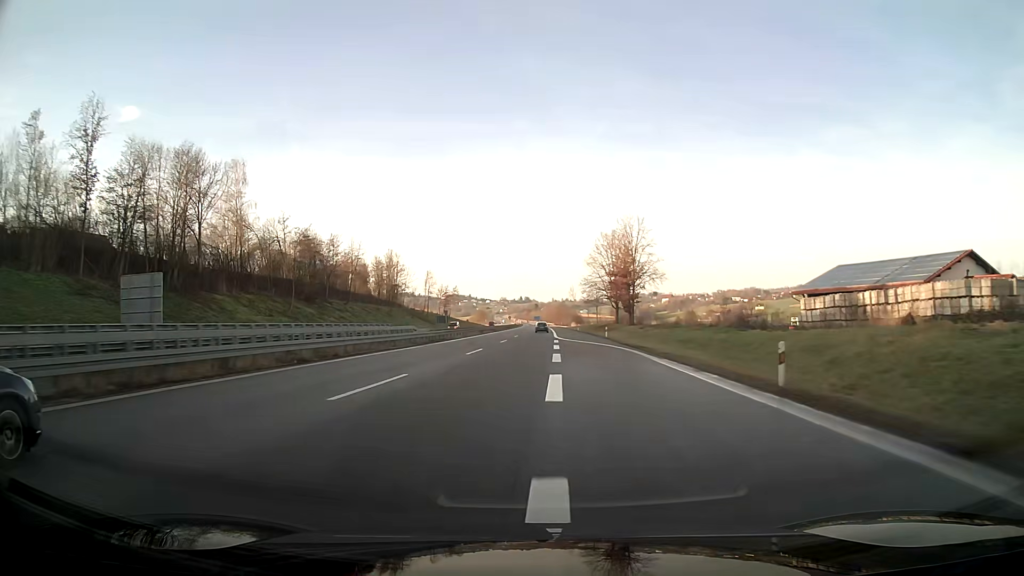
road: motorway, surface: asphalt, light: Day
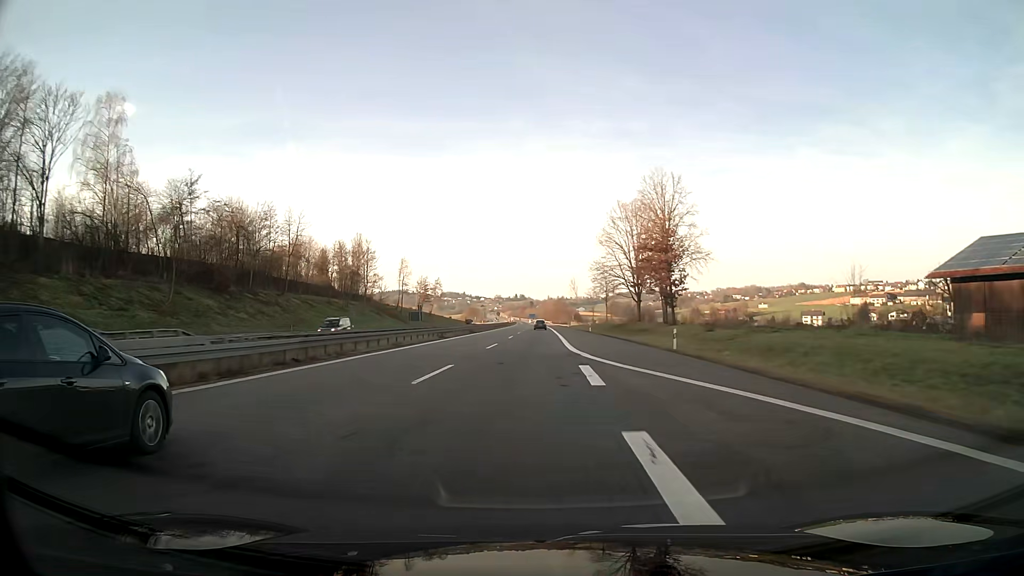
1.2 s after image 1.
(0.0, +33.3) m; 0°
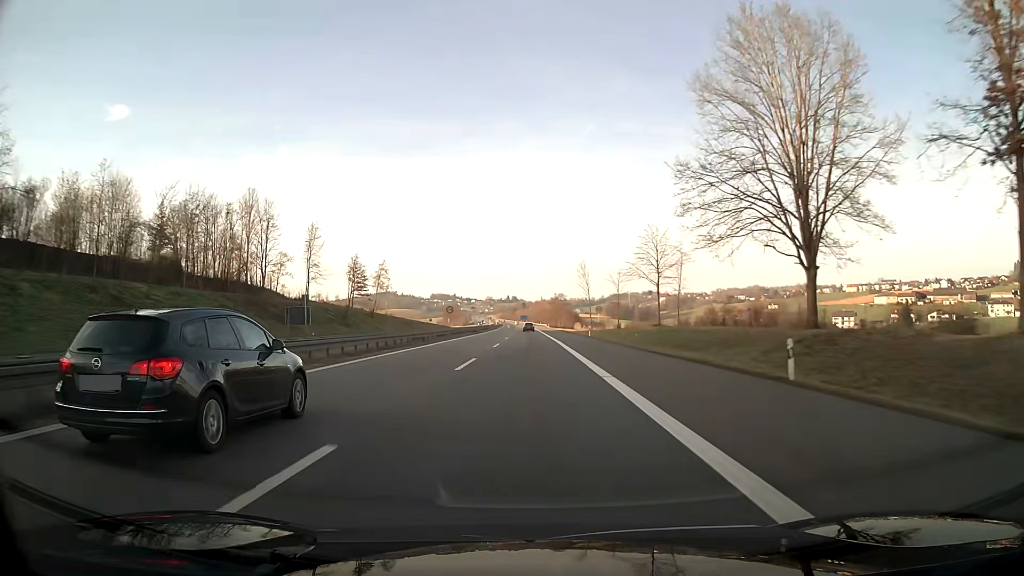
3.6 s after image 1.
(+0.5, +66.8) m; 0°
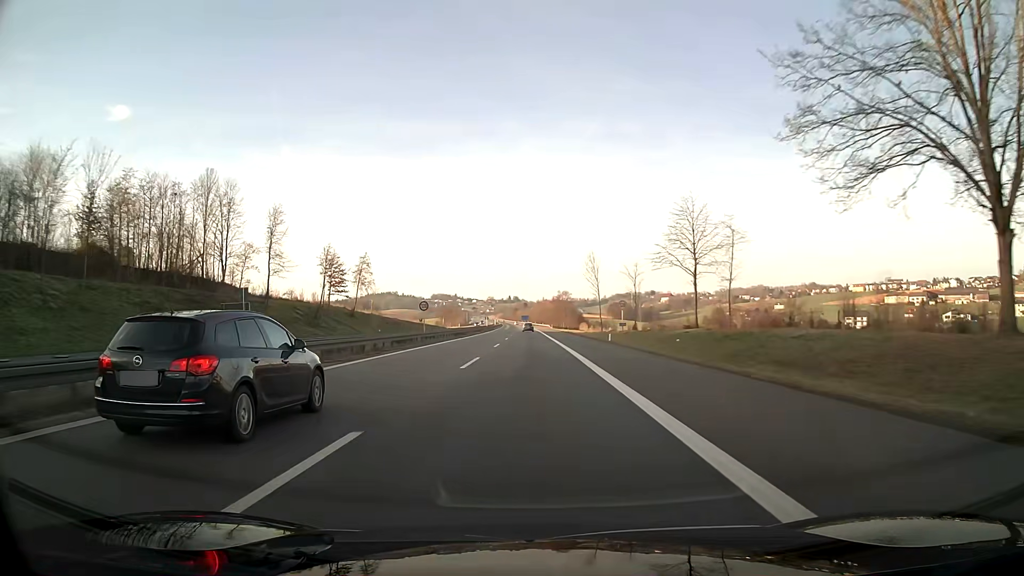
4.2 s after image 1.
(0.0, +16.9) m; 0°
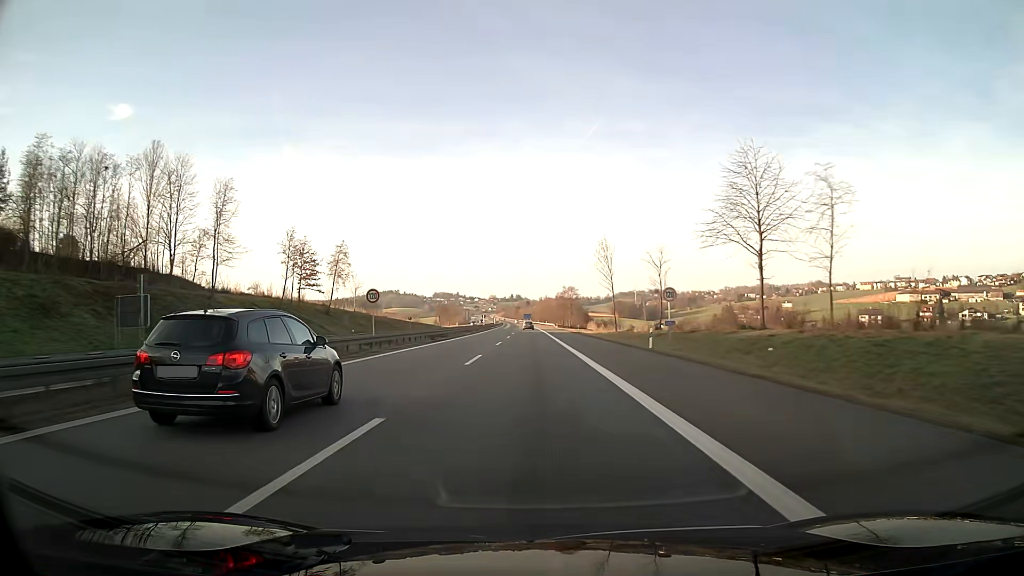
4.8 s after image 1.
(0.0, +17.0) m; 0°
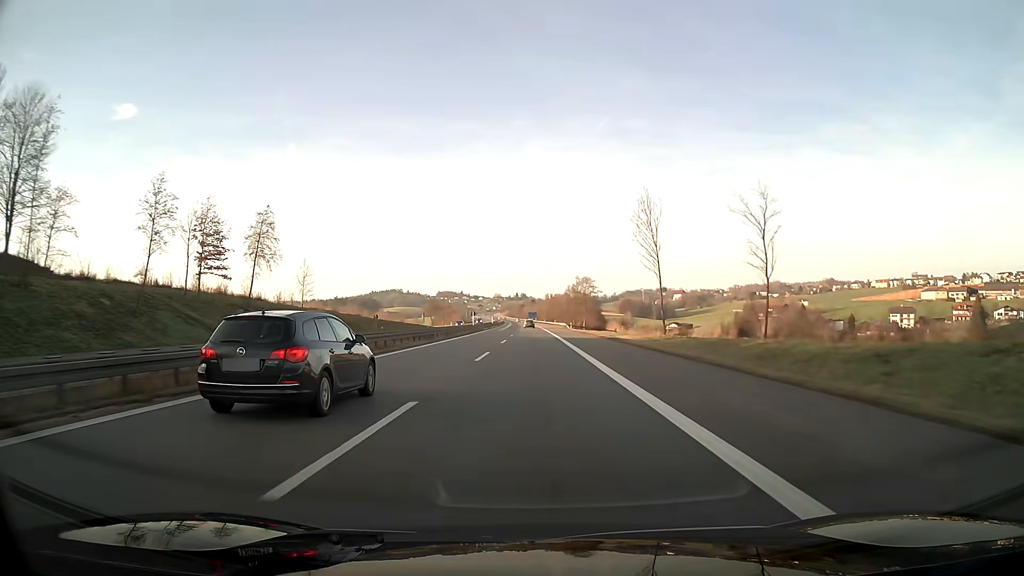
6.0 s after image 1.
(-0.1, +34.1) m; 0°
